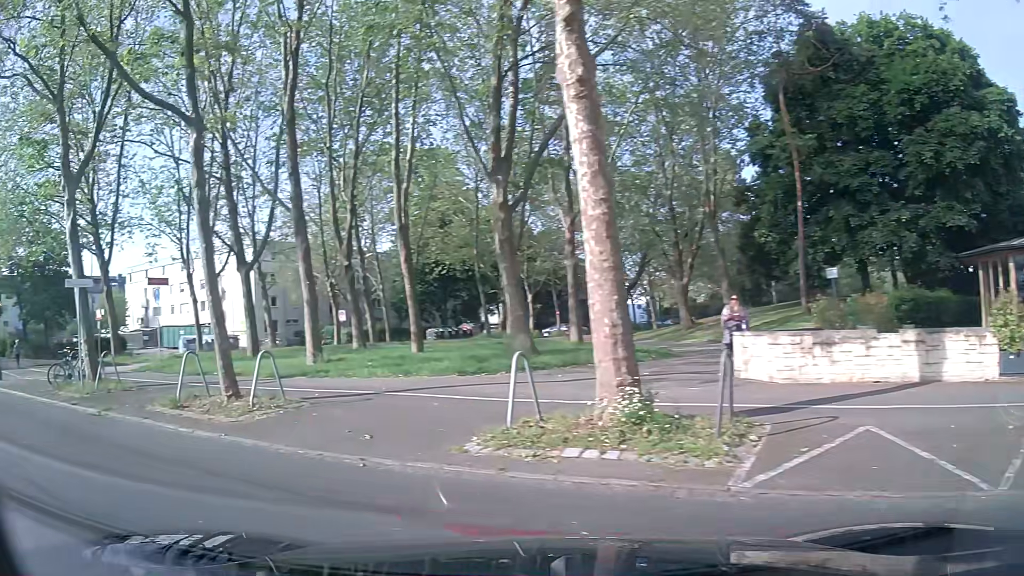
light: Day
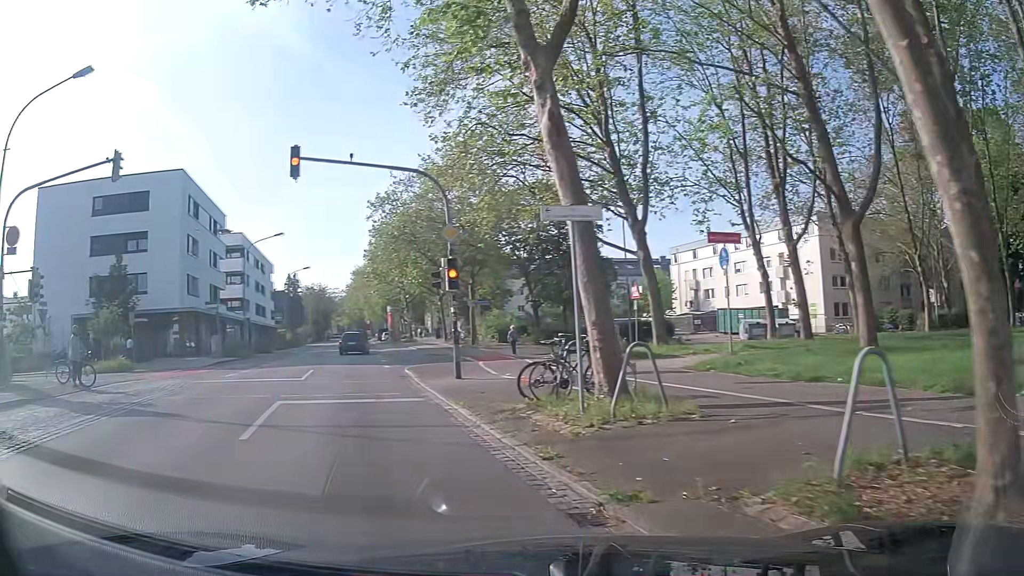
(-3.5, +7.8) m; -43°
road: secondary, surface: asphalt
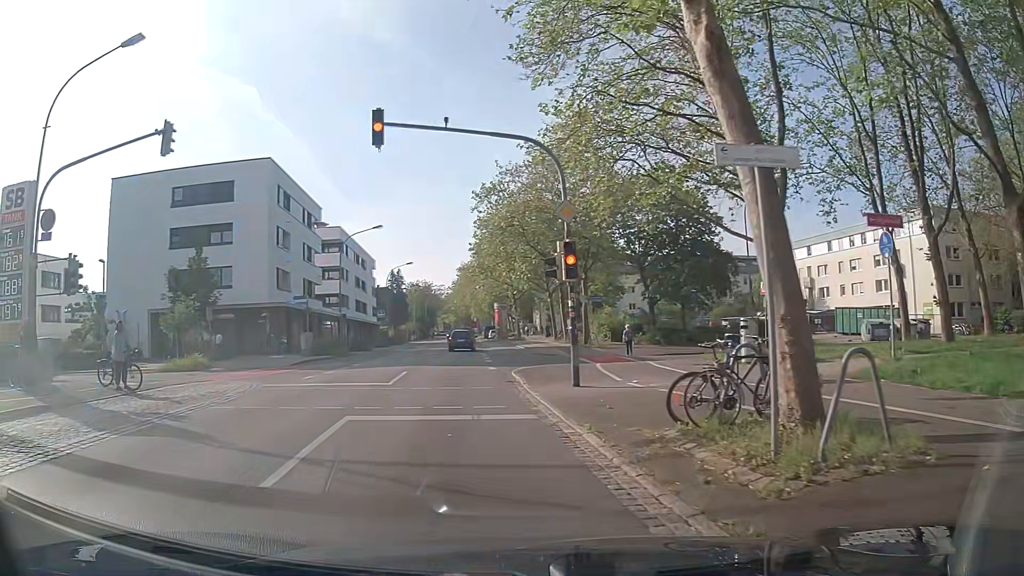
(-0.4, +2.9) m; -11°
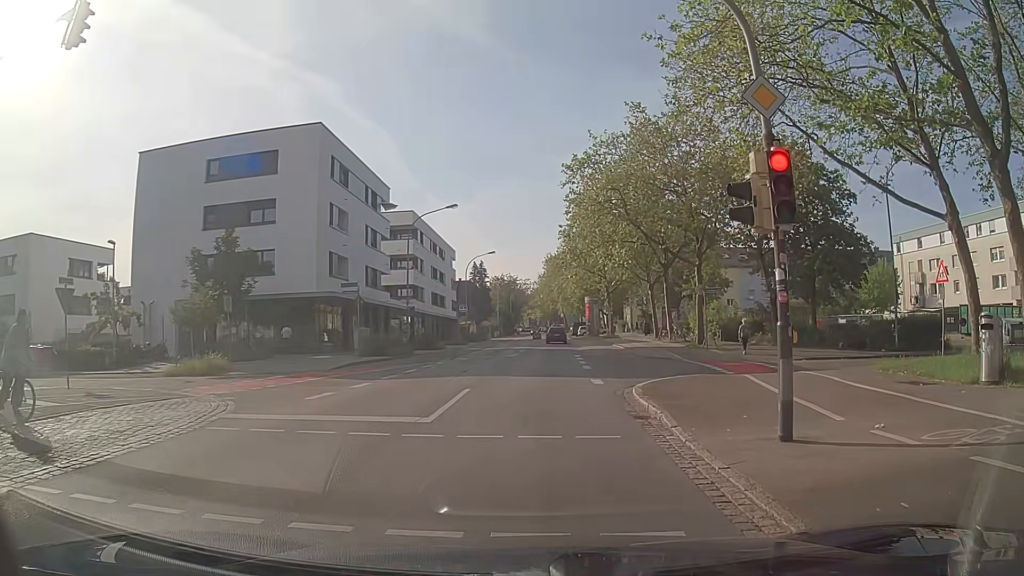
(-0.7, +7.0) m; -5°
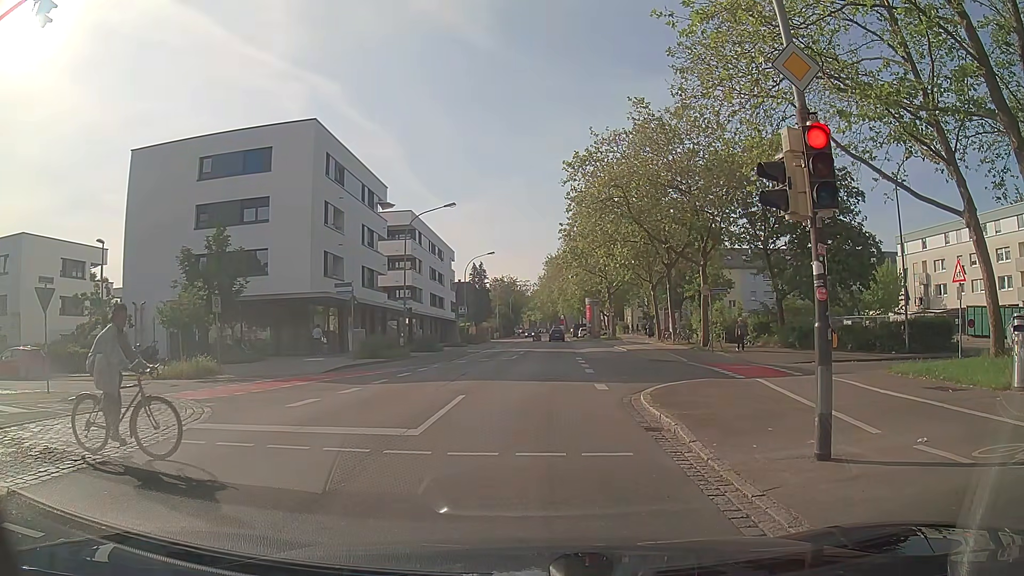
(0.0, +1.0) m; 0°
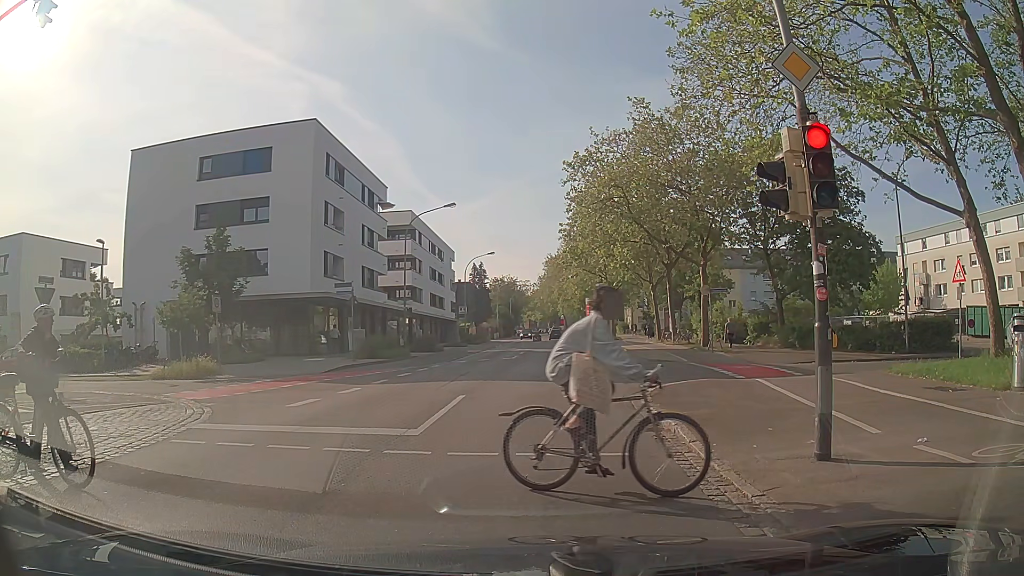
(0.0, 0.0) m; 0°
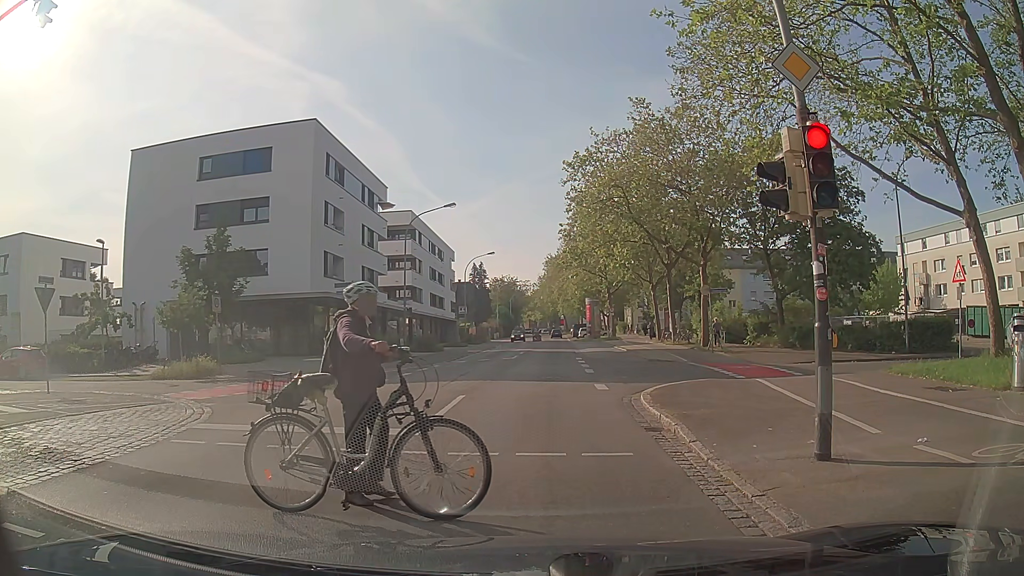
(0.0, 0.0) m; 0°
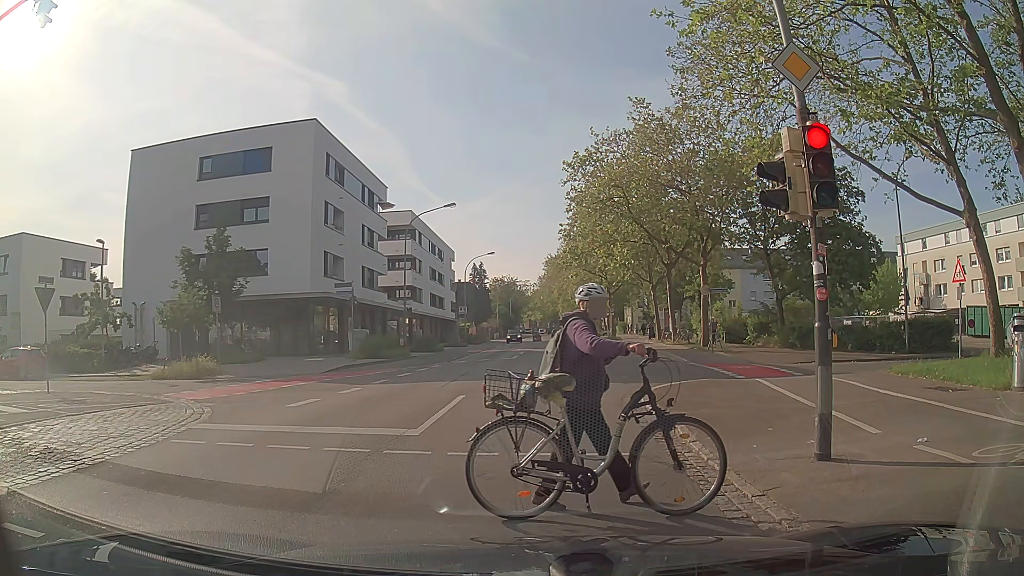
(0.0, 0.0) m; 0°
